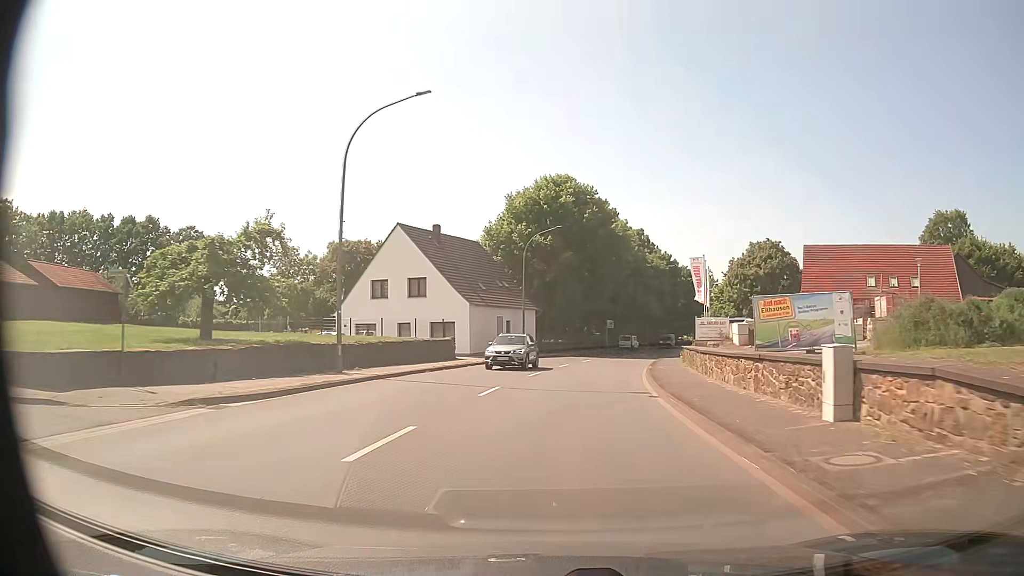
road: primary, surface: asphalt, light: Day
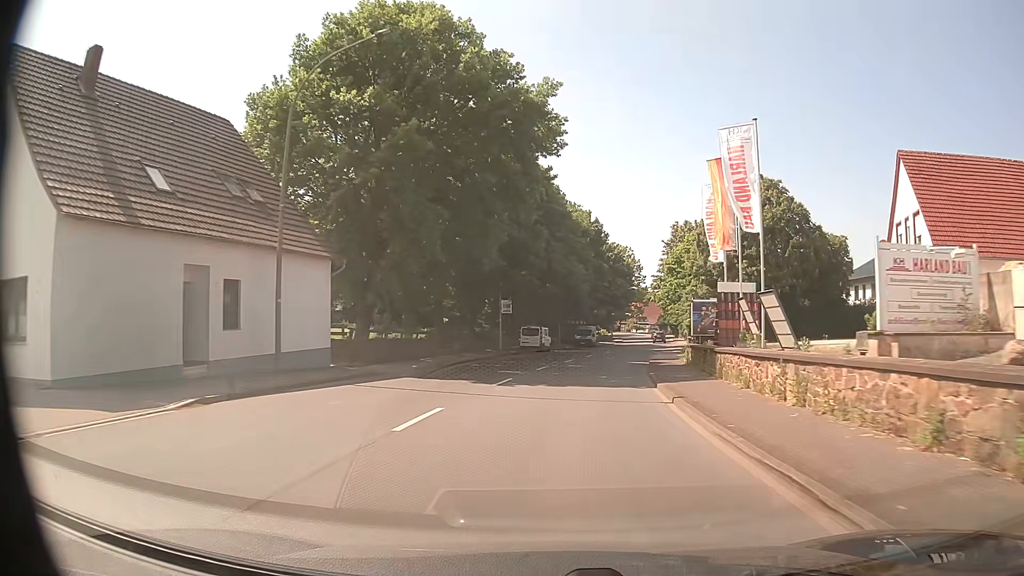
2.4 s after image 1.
(+2.7, +33.6) m; +9°
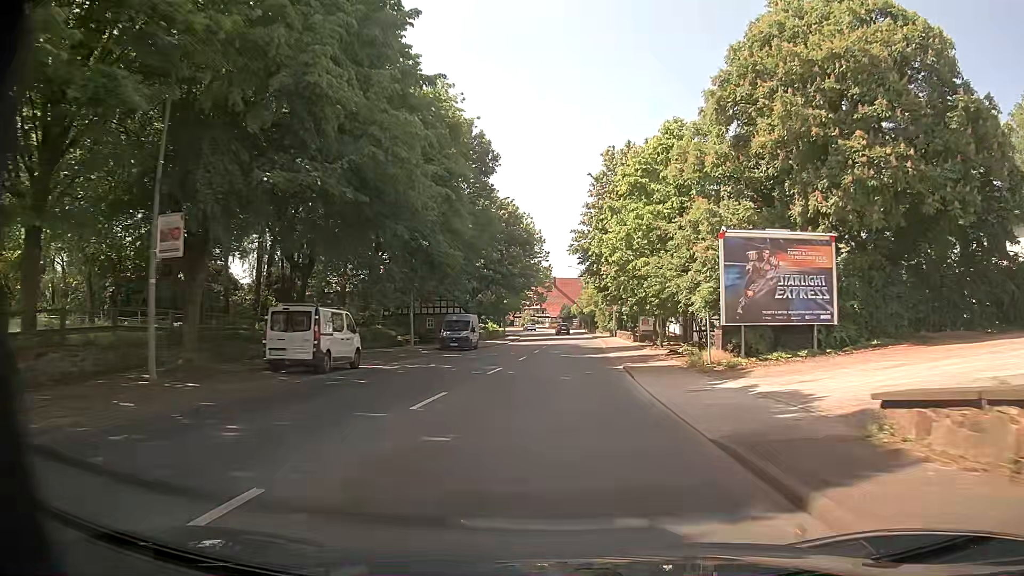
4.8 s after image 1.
(+2.9, +33.5) m; +9°
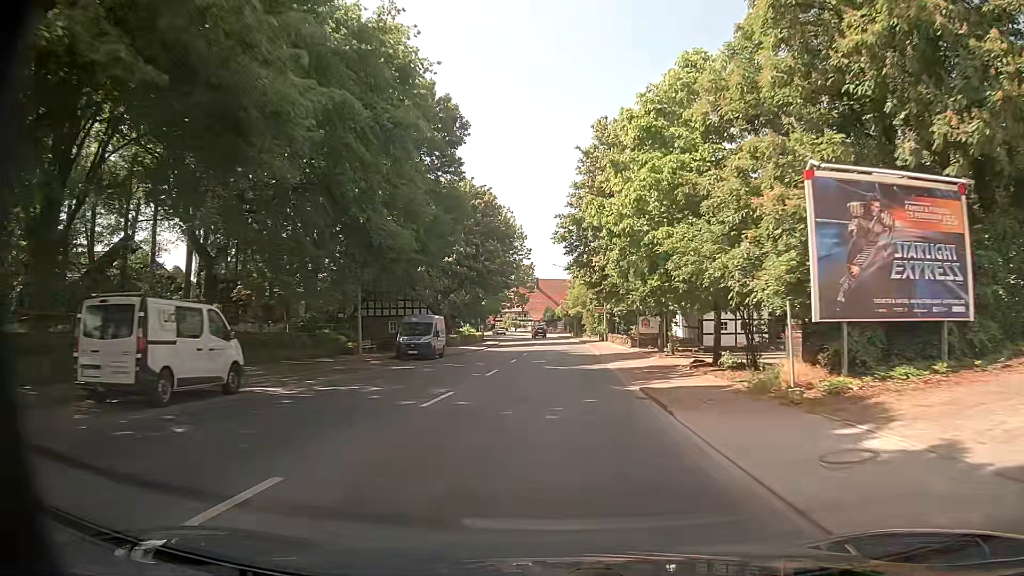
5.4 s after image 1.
(+0.1, +8.4) m; +1°
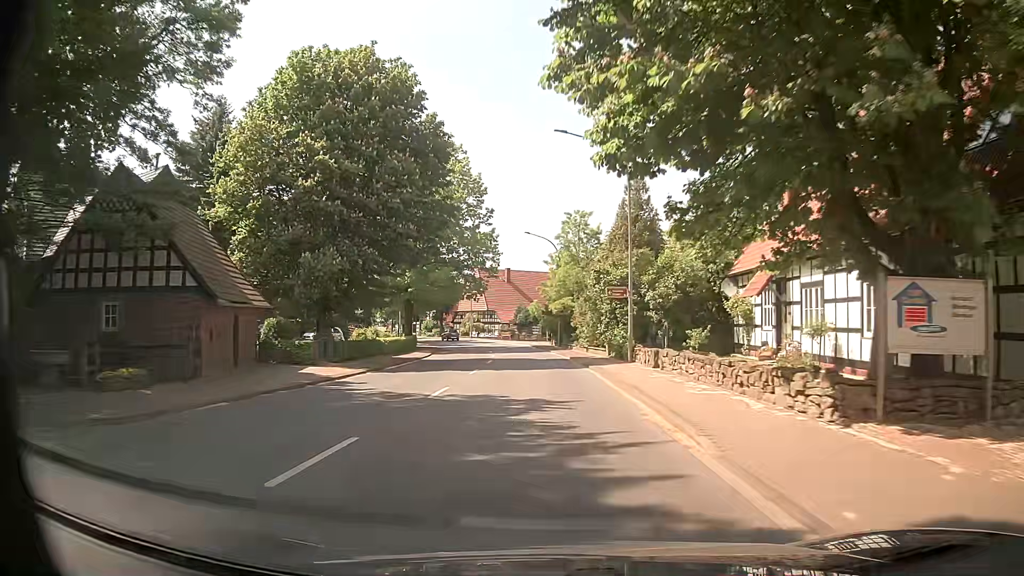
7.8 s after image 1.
(+0.7, +33.4) m; +2°
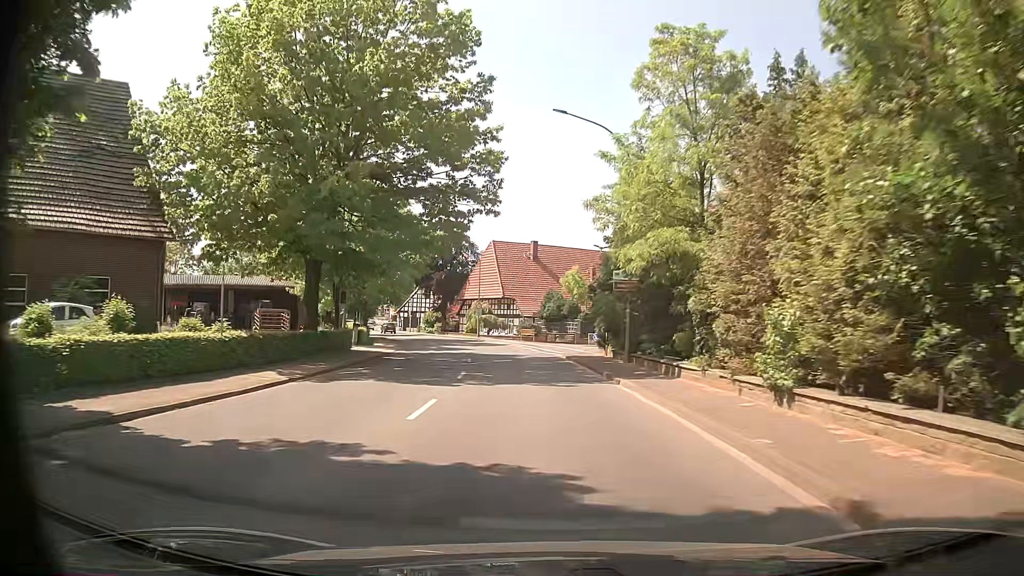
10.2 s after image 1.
(-0.7, +31.7) m; -3°
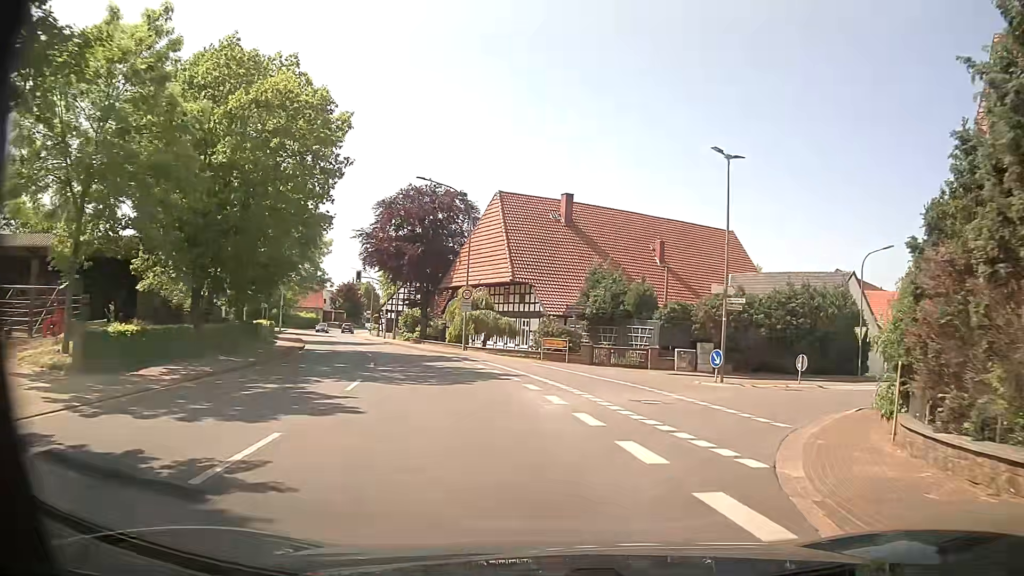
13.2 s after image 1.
(-1.2, +31.5) m; -3°
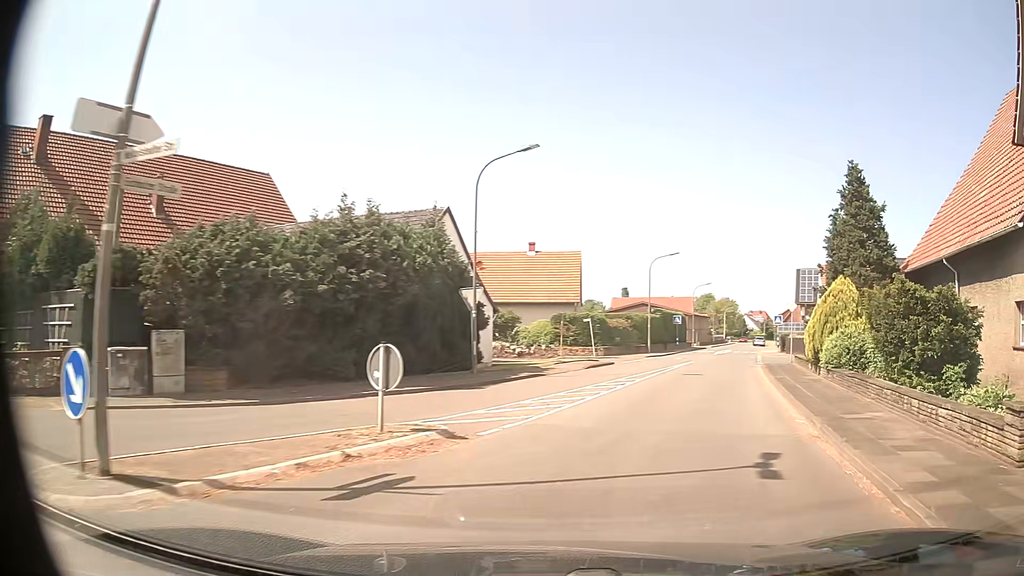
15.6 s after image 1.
(+5.1, +17.3) m; +37°
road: tertiary
(+2, +10) (+4, +19) (+7, +29) (+11, +38) (+14, +48) (+17, +57) (+21, +67) (+24, +76) (+27, +86) (+30, +95) m
